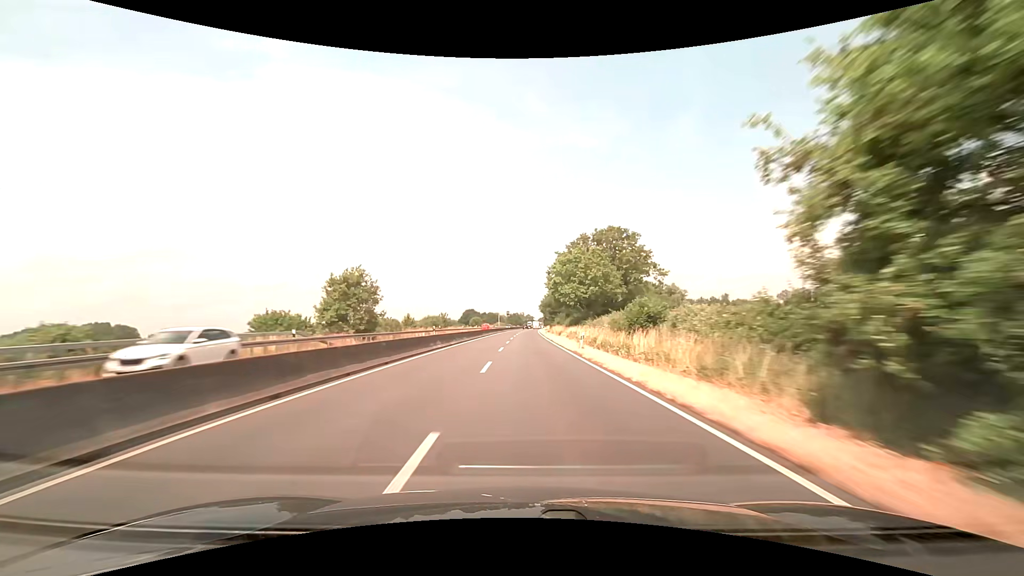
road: trunk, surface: asphalt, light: Day
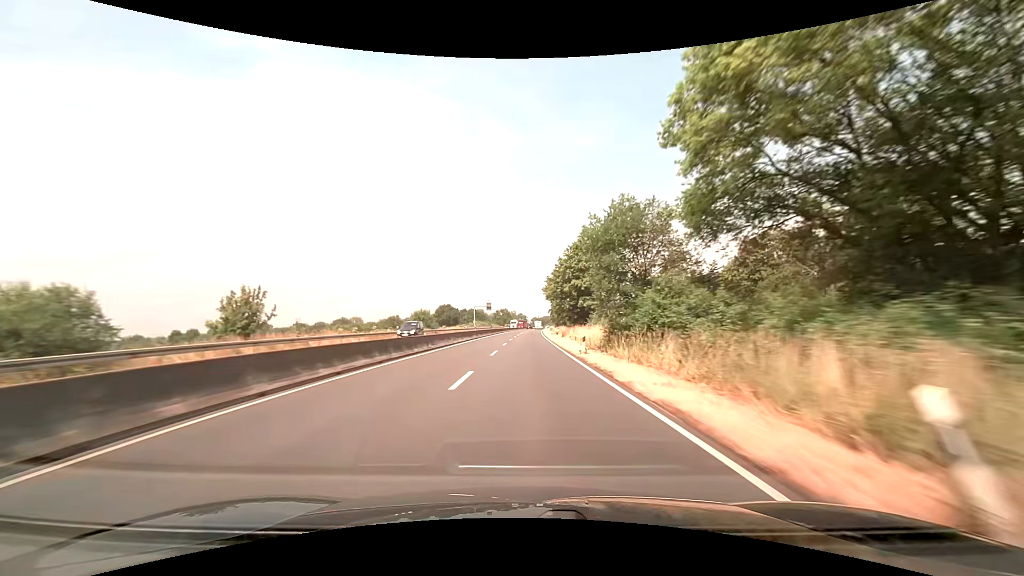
(+0.4, +76.0) m; +1°
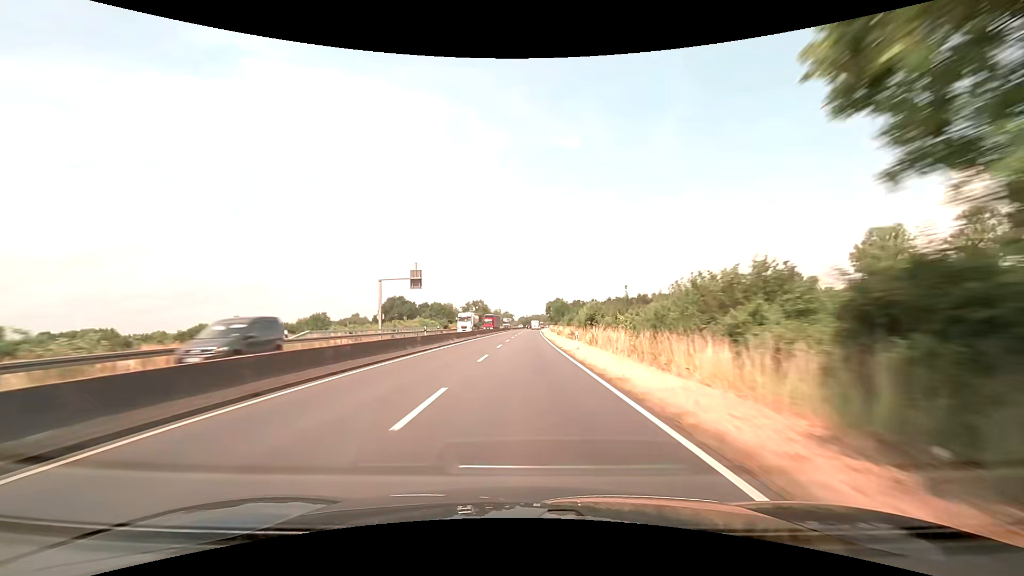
(+0.8, +76.0) m; +1°
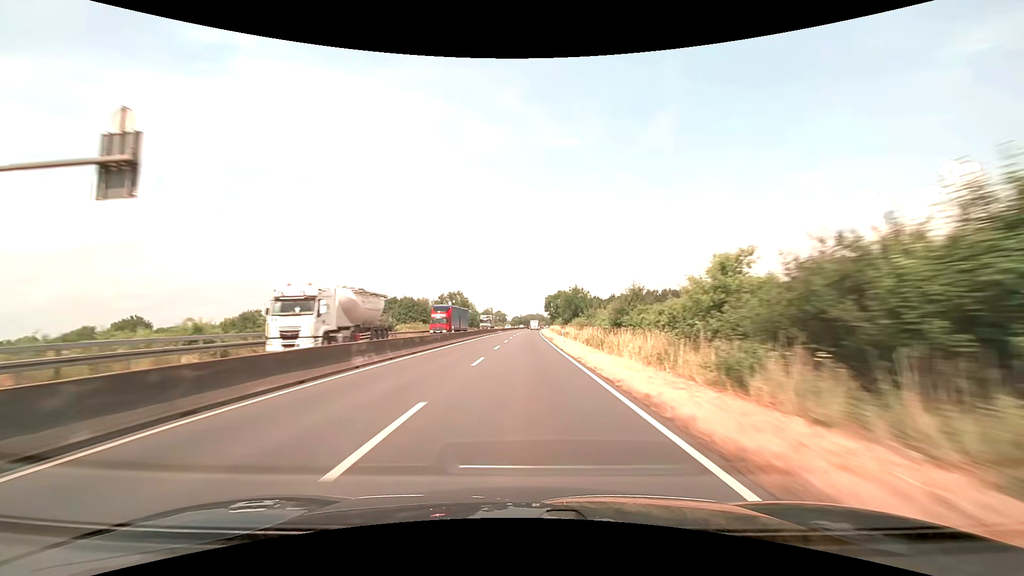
(+0.3, +38.0) m; +1°
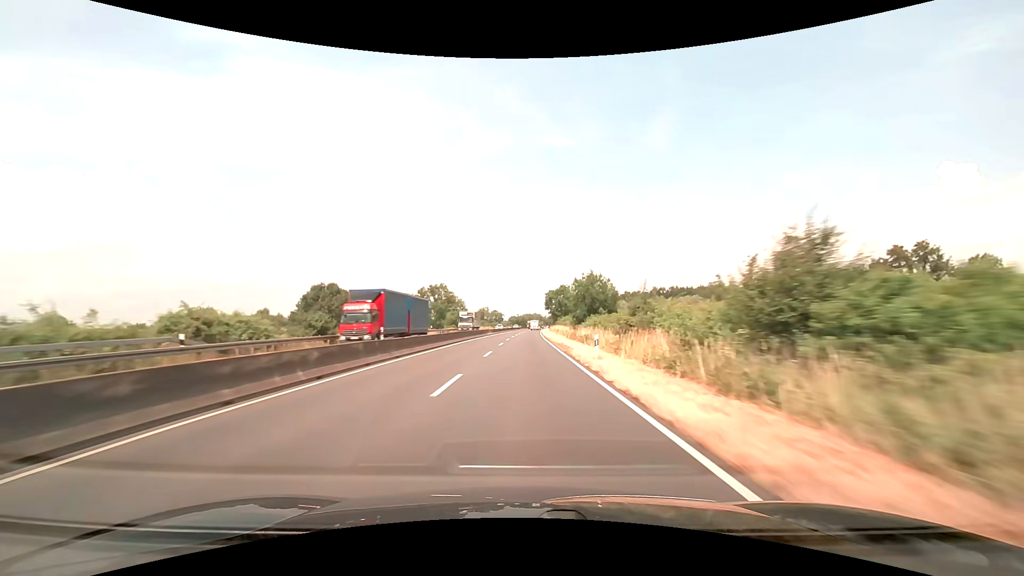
(+0.1, +19.0) m; 0°
(0, +10) (0, +20) (0, +30) (0, +40) (0, +50) (+1, +60) (+1, +70) (+1, +80) (+1, +90) (+2, +100) m
